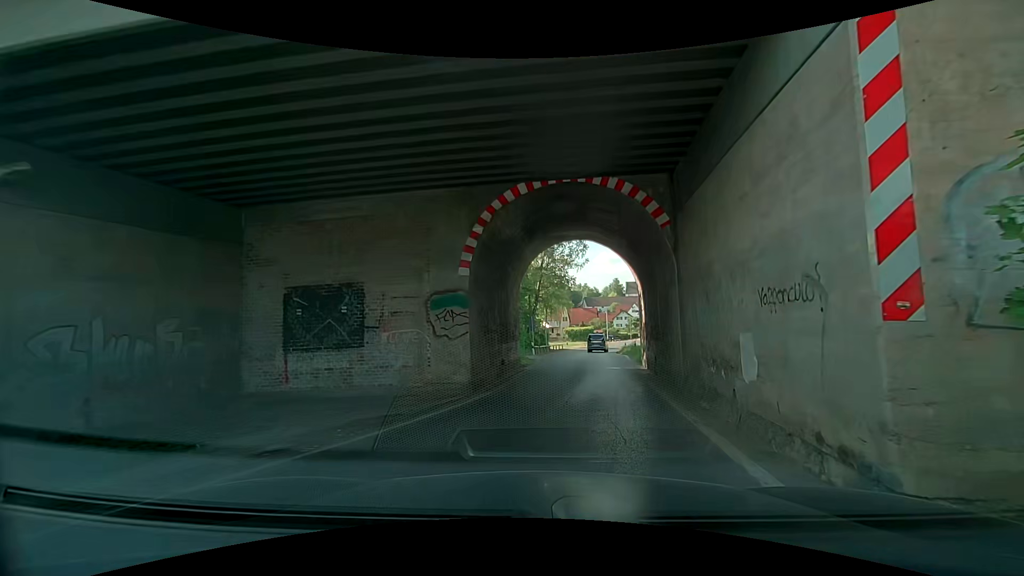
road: secondary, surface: asphalt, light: Day
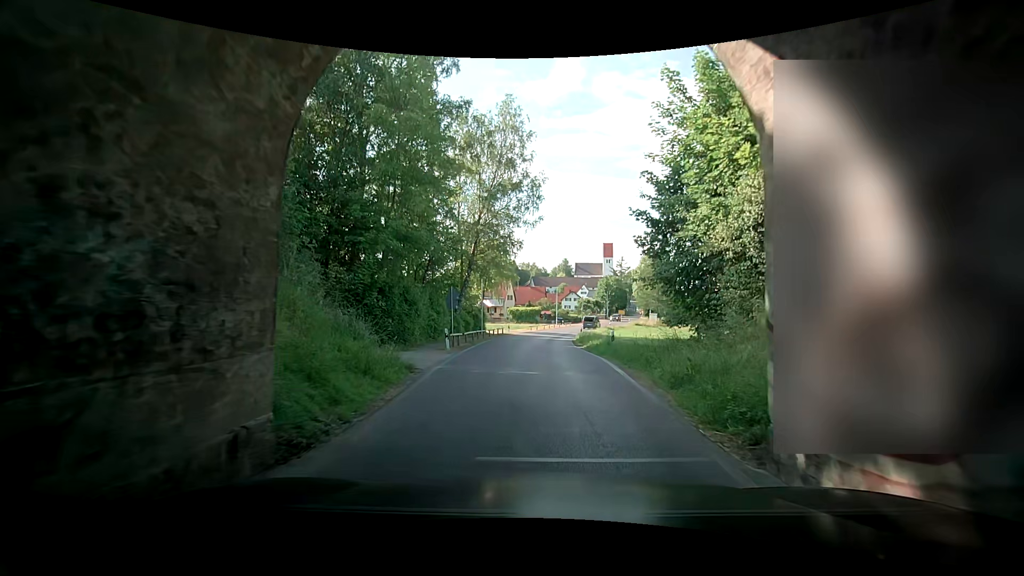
(+0.9, +14.6) m; +5°
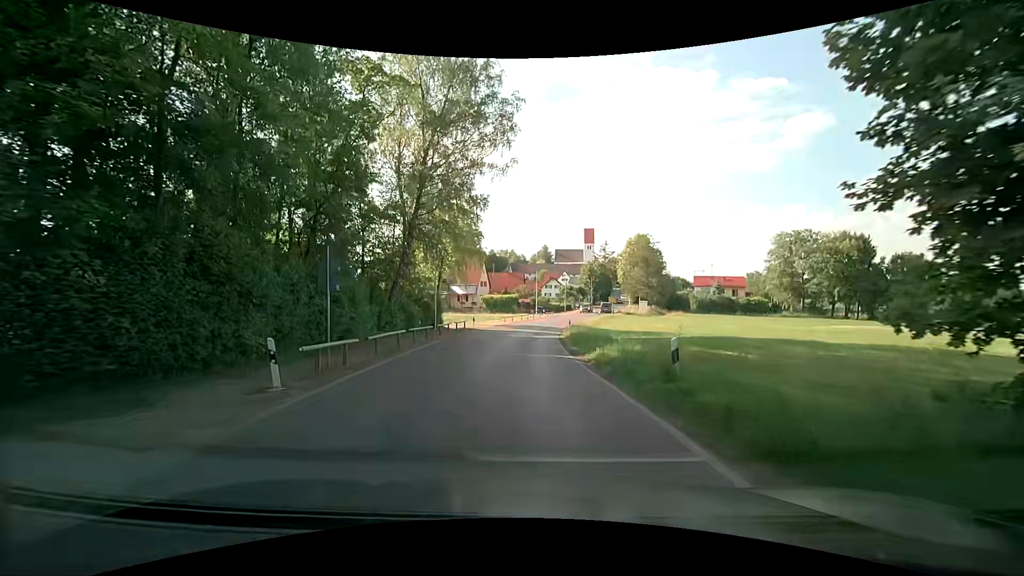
(-0.6, +12.8) m; +4°
(0, +10) (0, +20) (0, +30) (+1, +40) (+3, +50) (+5, +60) (+7, +69) (+10, +79) (+13, +88) (+16, +98) m
